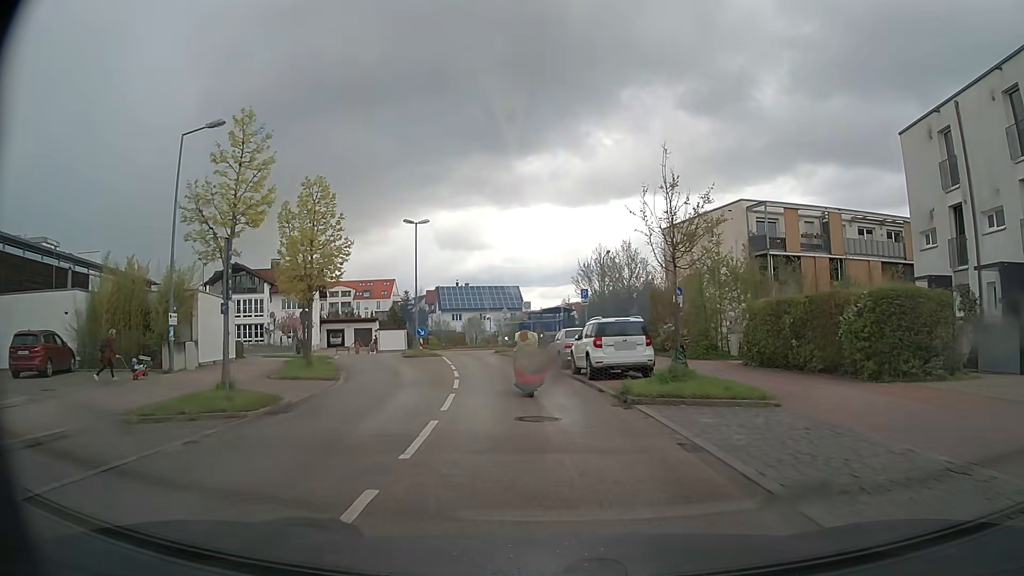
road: tertiary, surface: asphalt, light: Day
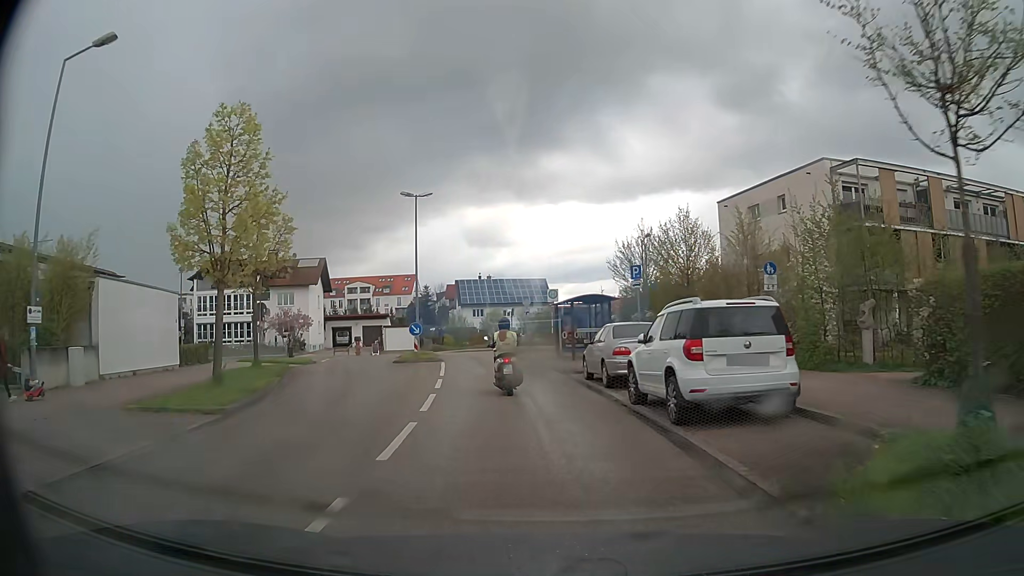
(-0.2, +9.3) m; -3°
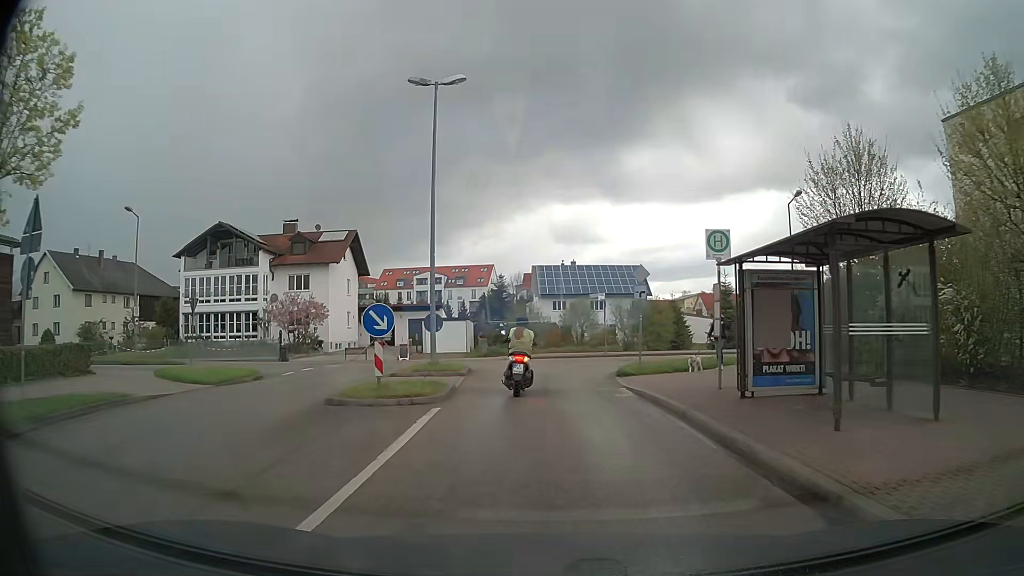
(-1.1, +18.3) m; -7°
